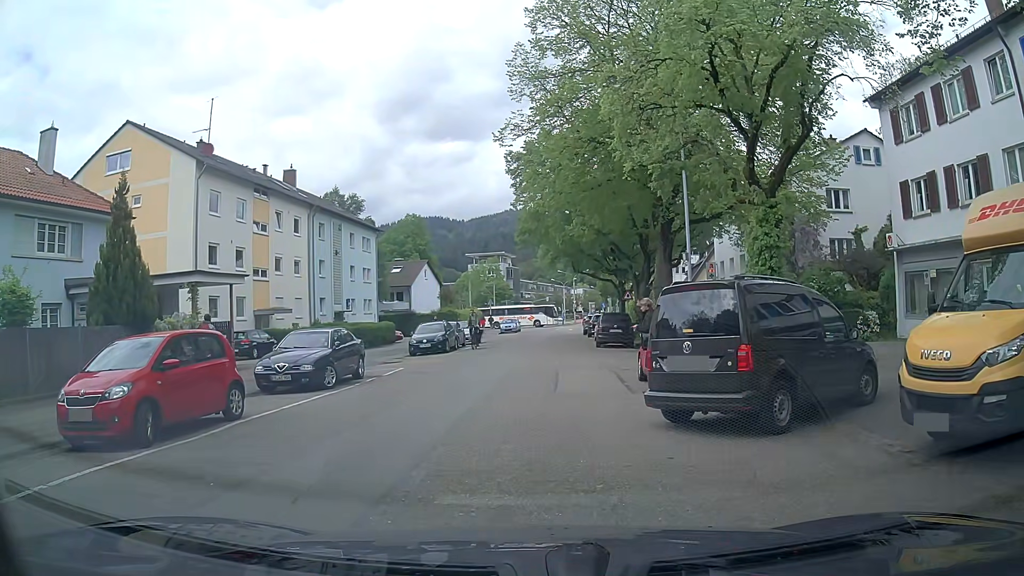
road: unclassified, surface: asphalt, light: Day
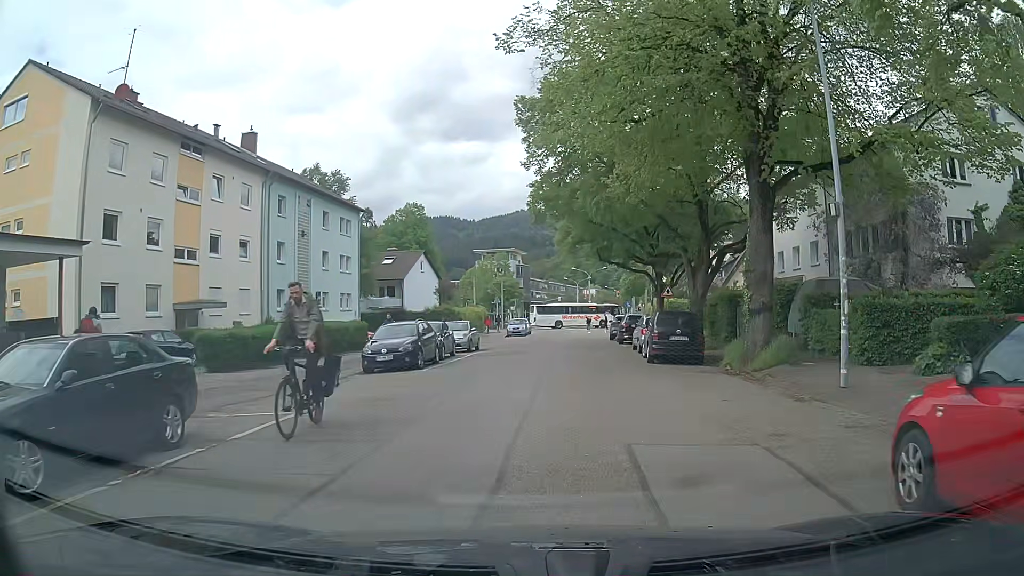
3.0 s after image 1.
(0.0, +11.3) m; +1°
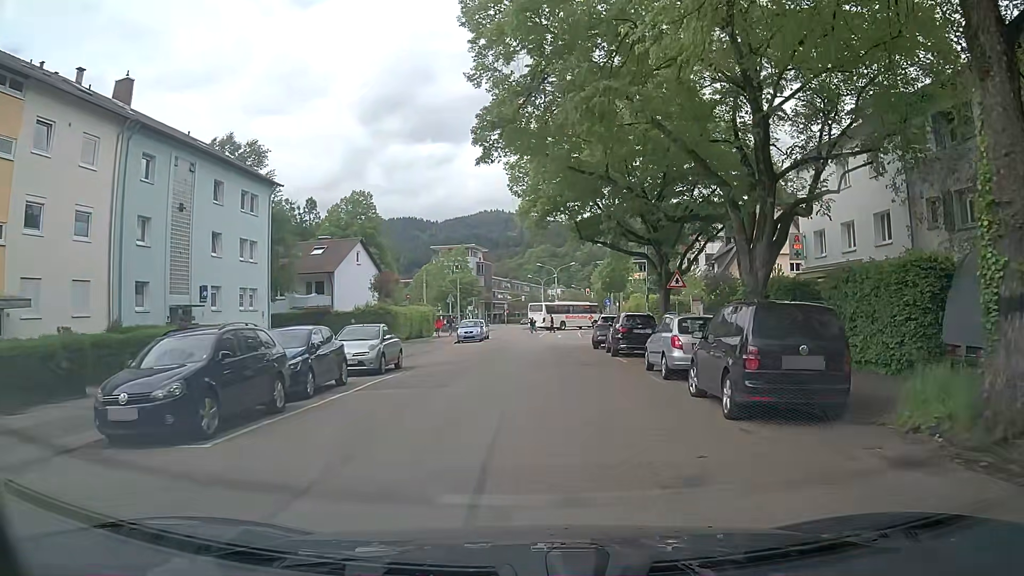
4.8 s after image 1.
(+0.3, +11.9) m; +3°
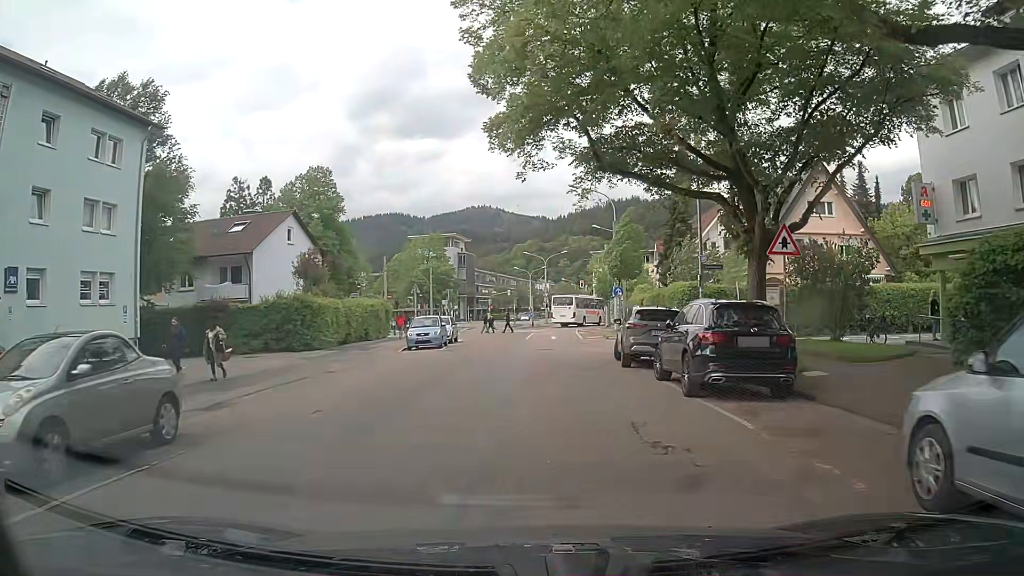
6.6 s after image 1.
(+0.1, +13.9) m; 0°
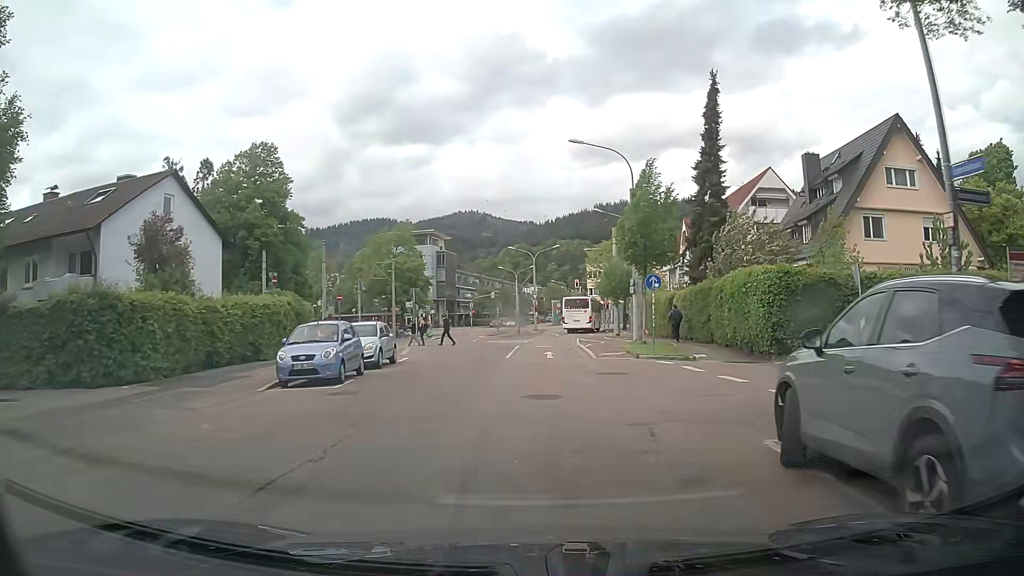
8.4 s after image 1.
(+0.2, +14.5) m; +2°
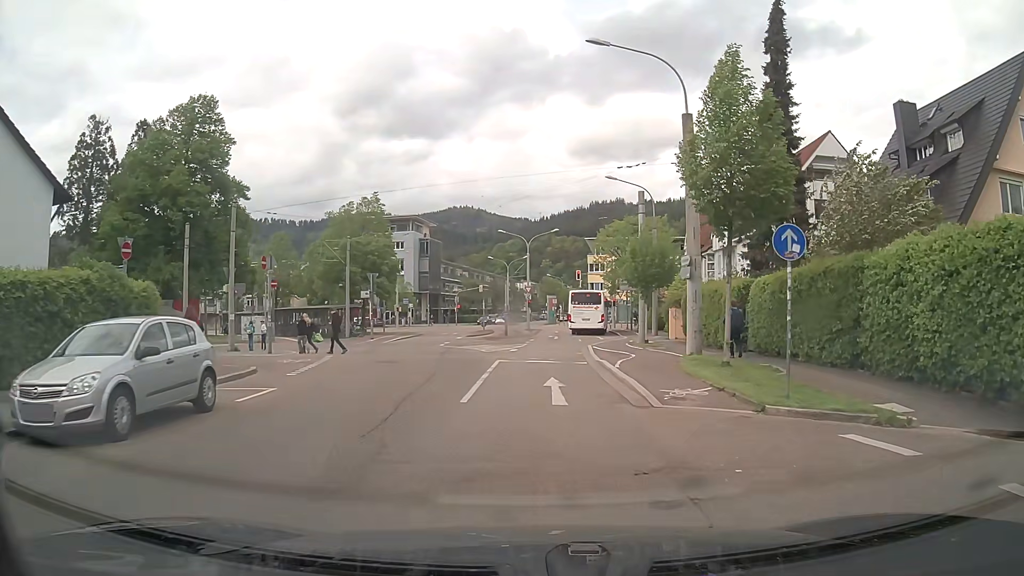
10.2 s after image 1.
(-0.1, +13.5) m; 0°
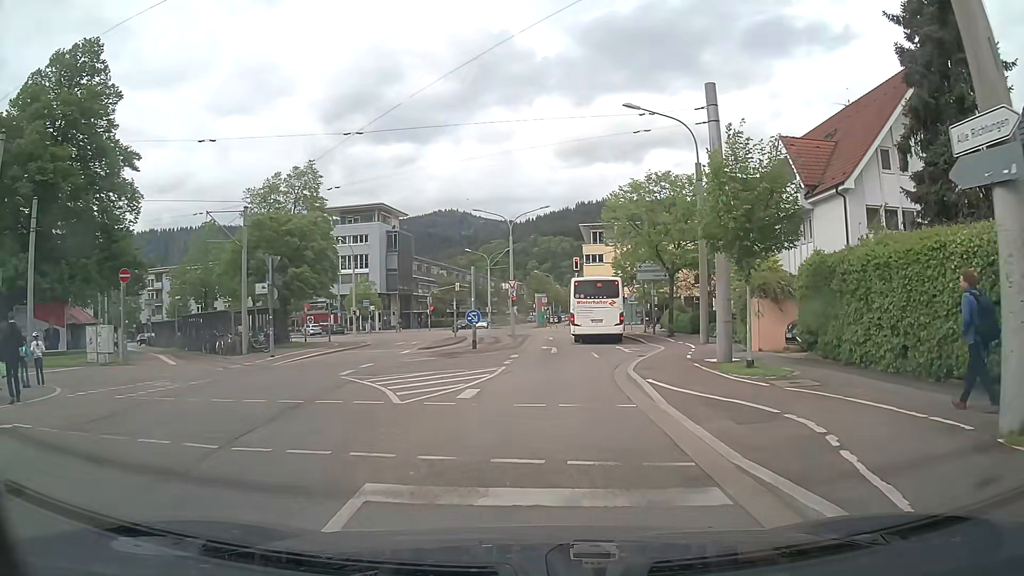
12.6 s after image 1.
(+0.2, +15.9) m; +2°
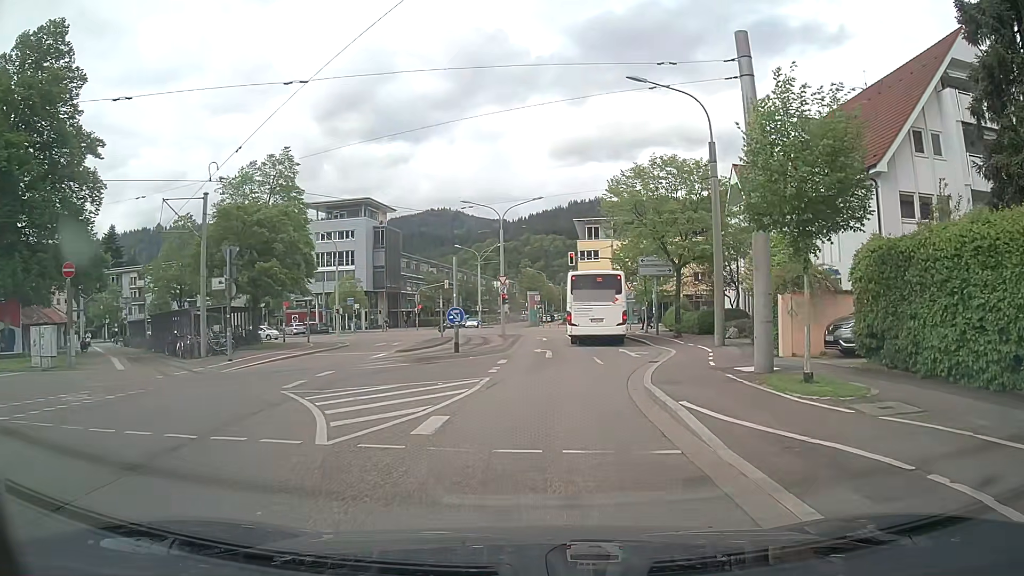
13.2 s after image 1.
(0.0, +3.6) m; +1°
